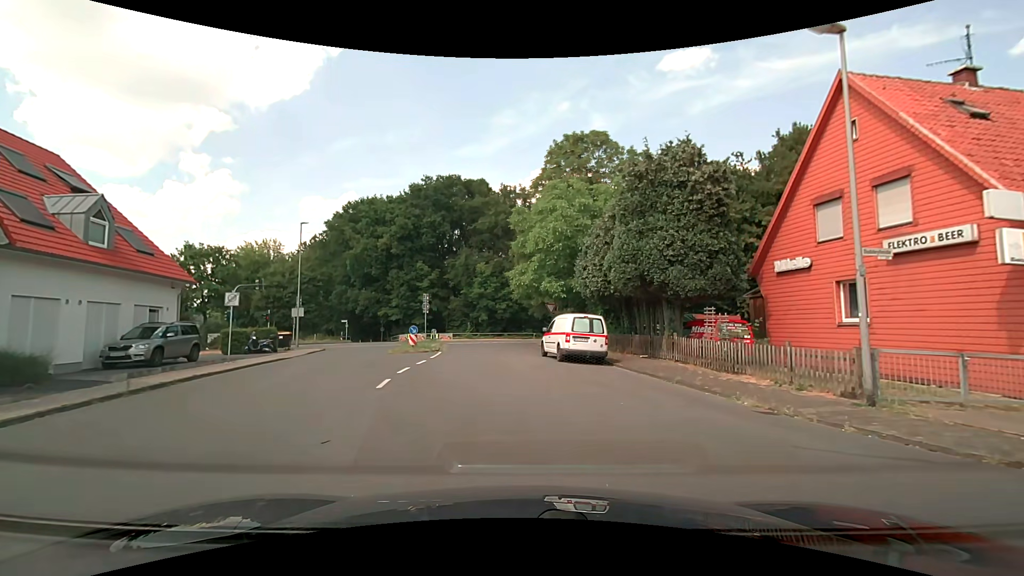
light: Day
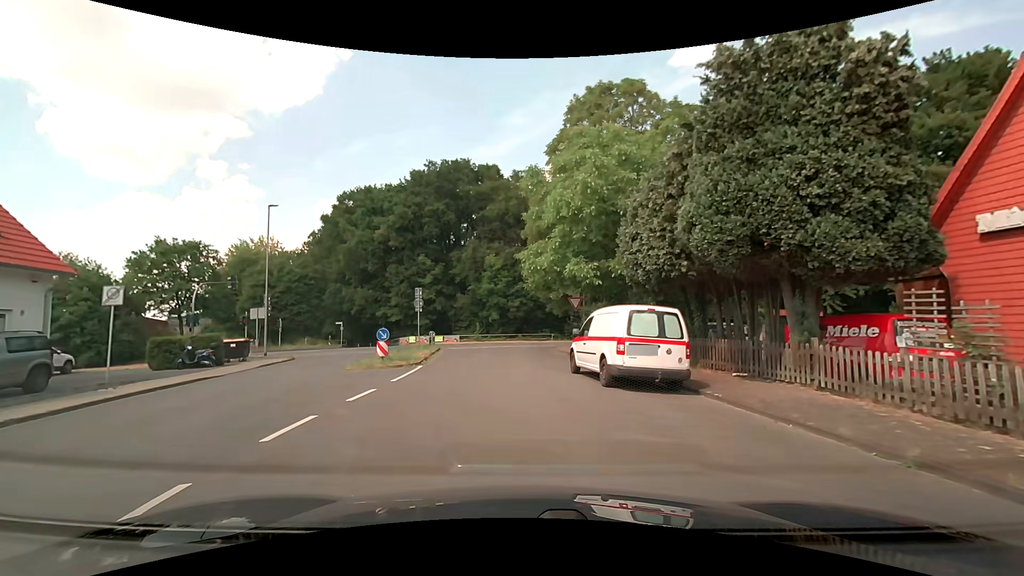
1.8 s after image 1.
(0.0, +7.7) m; -1°
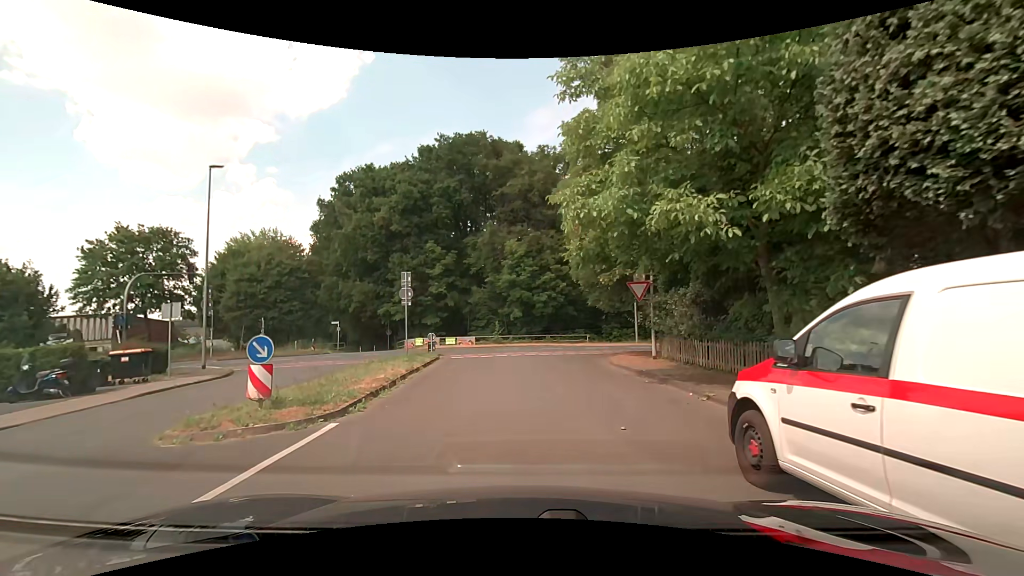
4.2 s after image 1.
(-0.3, +9.7) m; -3°
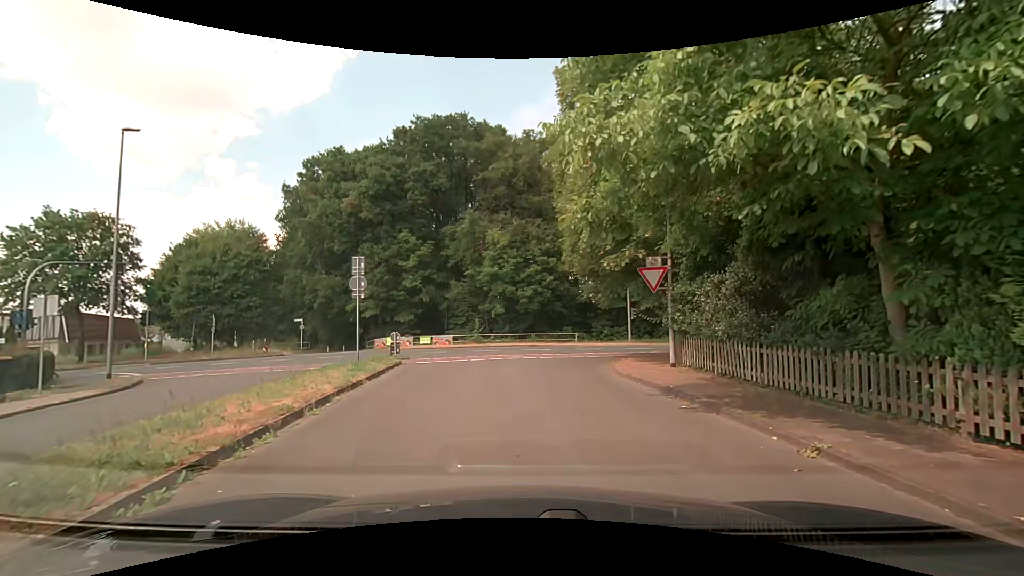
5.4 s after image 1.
(0.0, +4.2) m; +2°
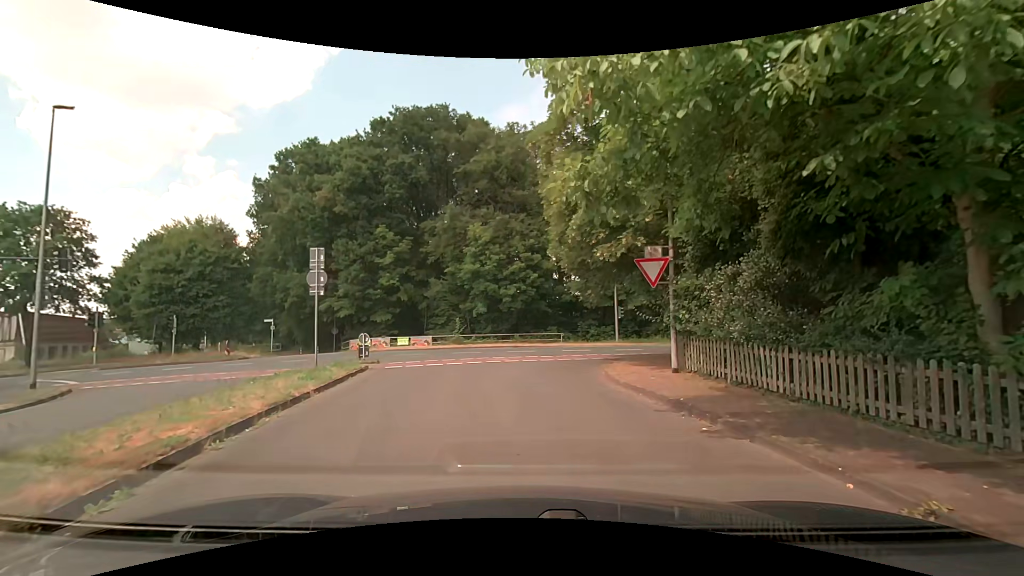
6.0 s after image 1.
(0.0, +1.9) m; +1°
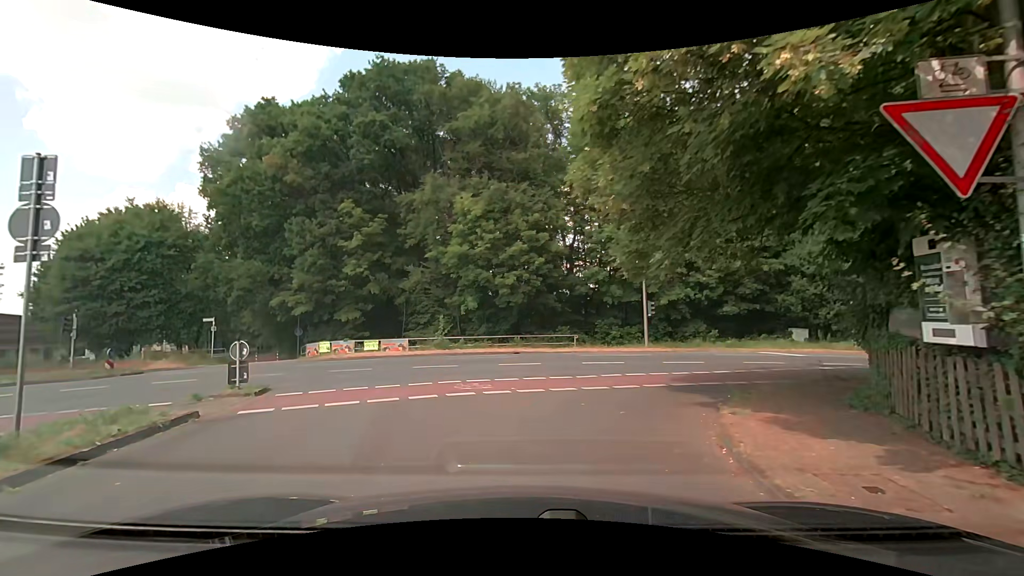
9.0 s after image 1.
(+0.3, +8.9) m; -2°
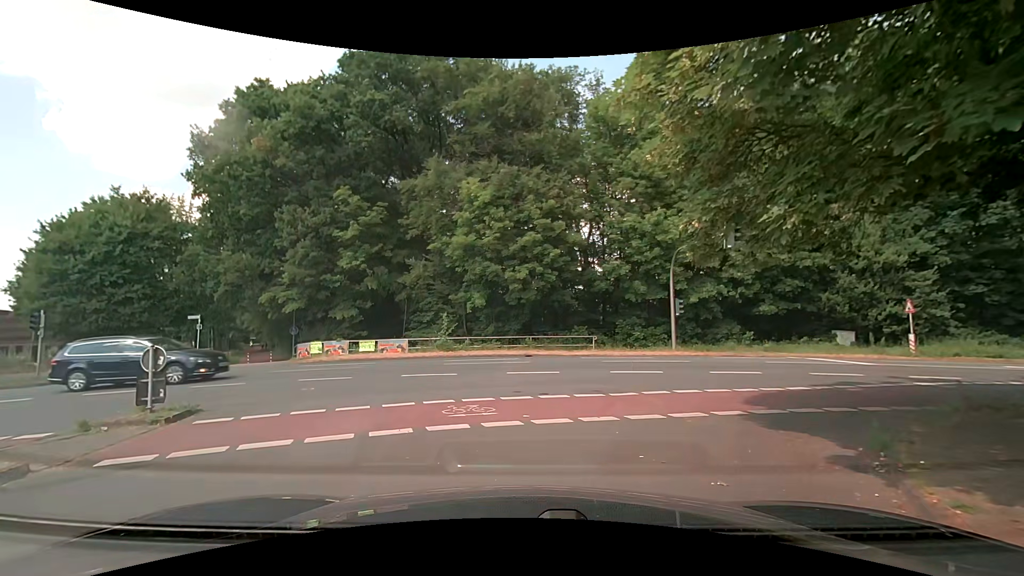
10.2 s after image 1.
(0.0, +3.2) m; 0°
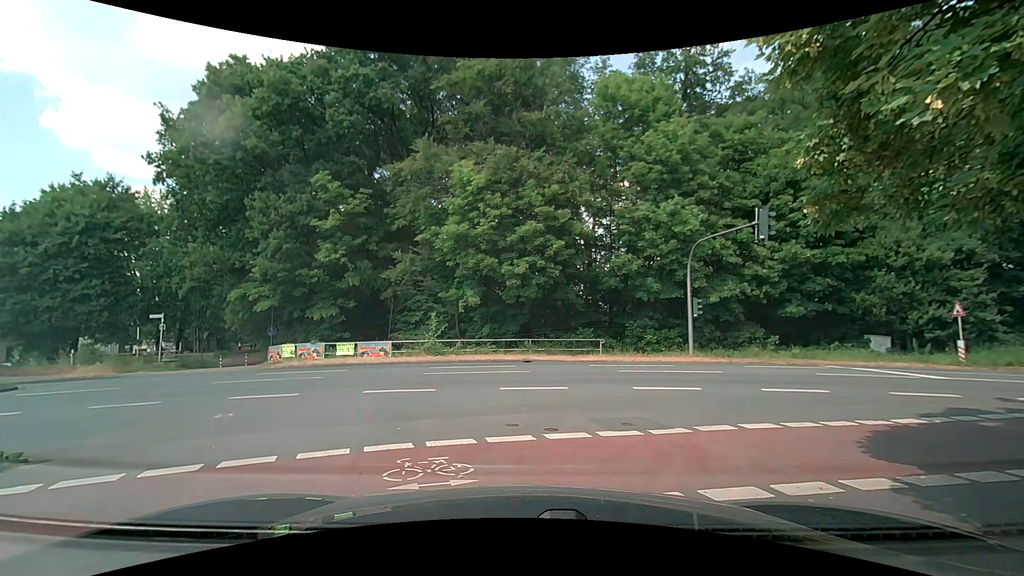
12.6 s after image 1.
(0.0, +3.0) m; 0°
